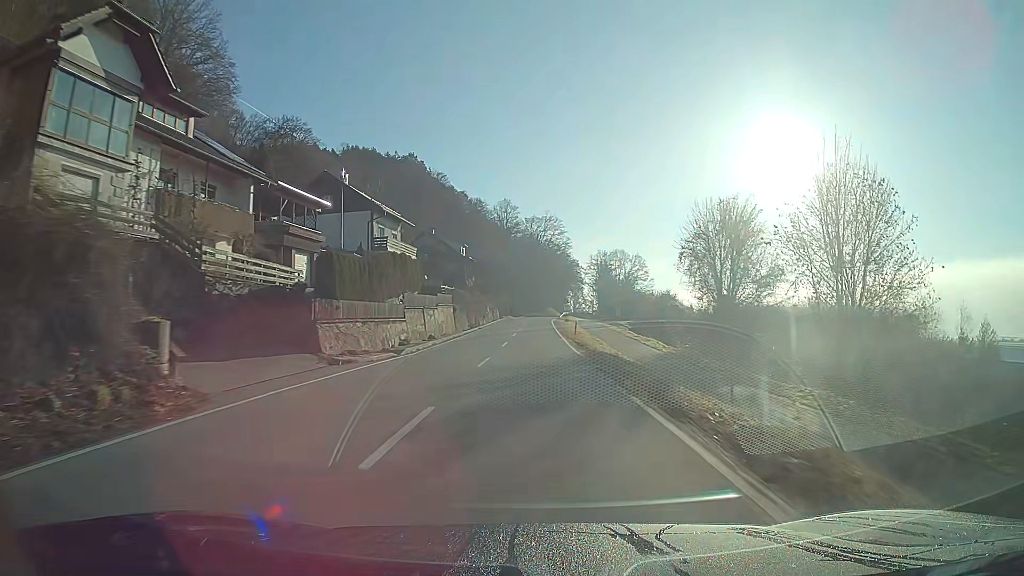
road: secondary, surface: asphalt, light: Day
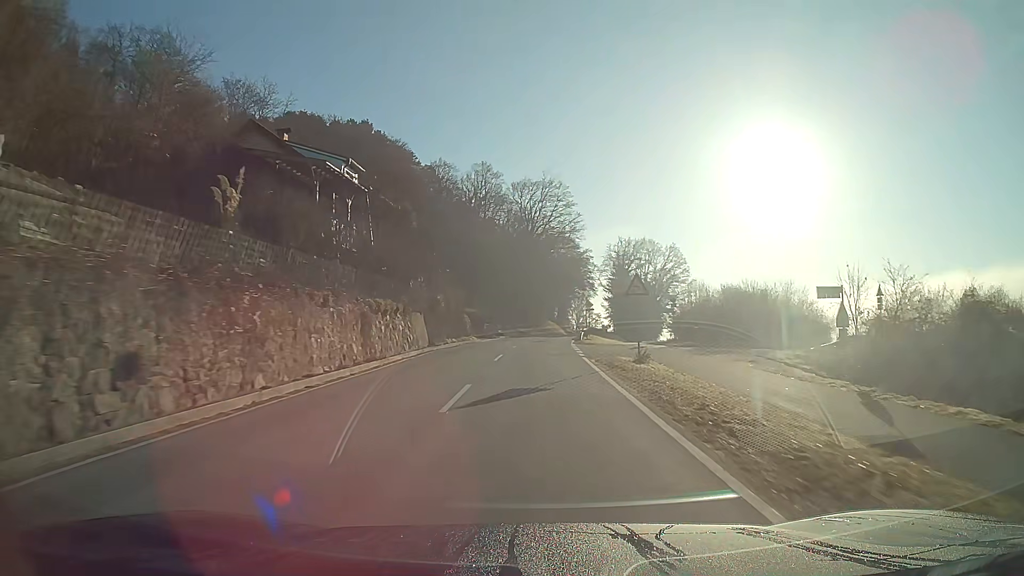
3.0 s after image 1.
(+0.3, +57.1) m; +1°
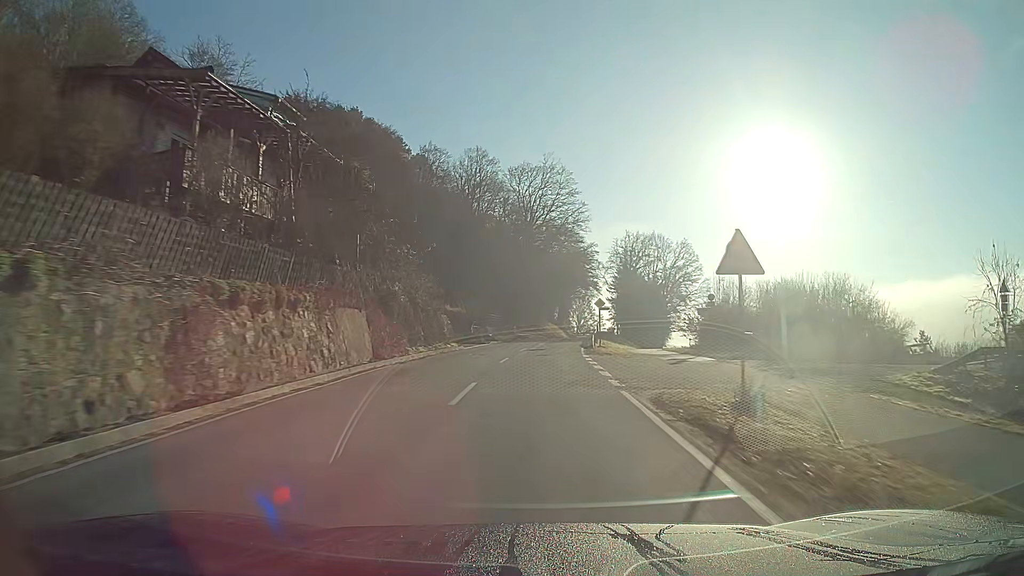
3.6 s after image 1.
(0.0, +11.1) m; 0°
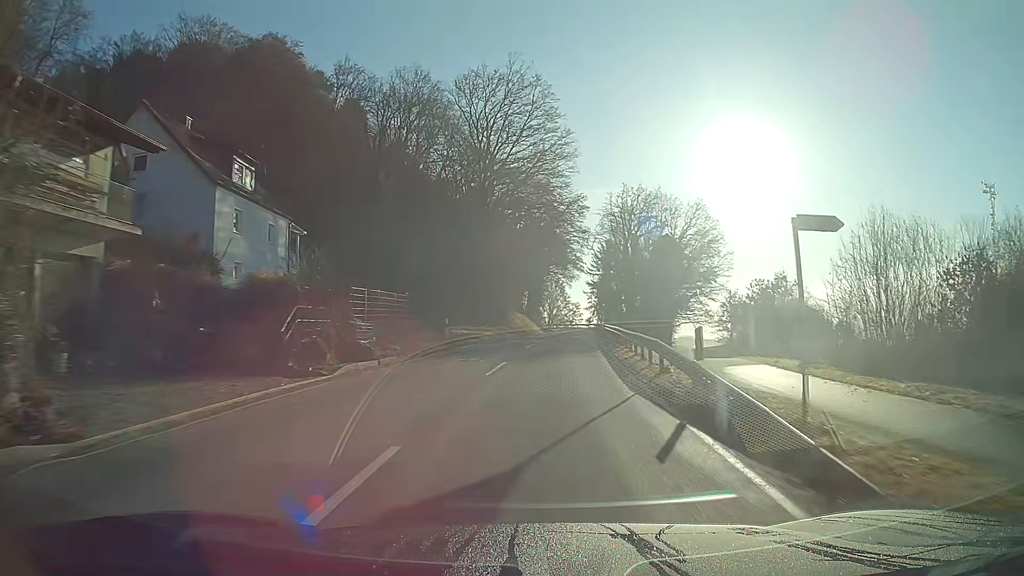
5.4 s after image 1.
(+0.8, +32.6) m; +4°
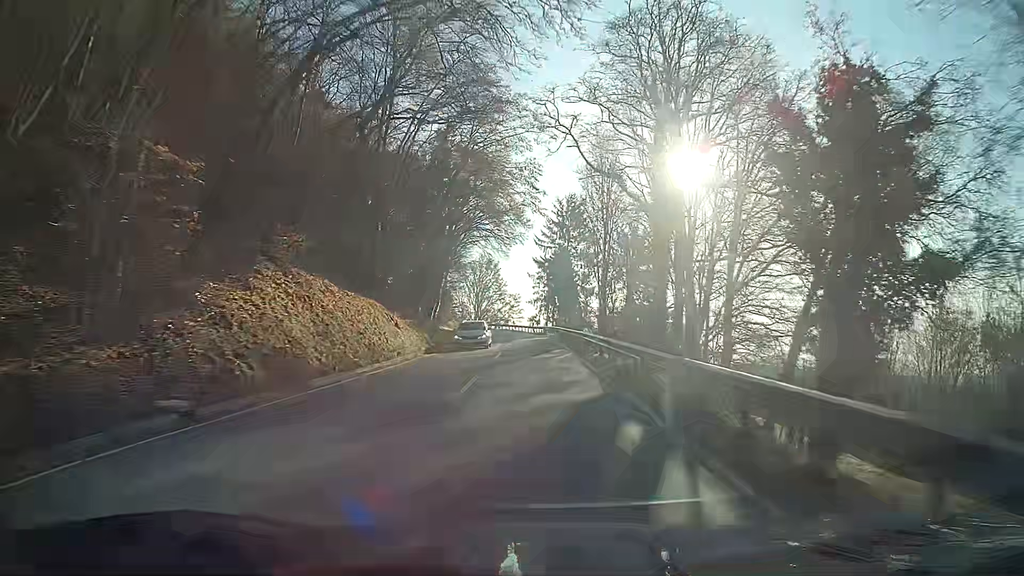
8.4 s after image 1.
(+2.4, +52.0) m; +5°
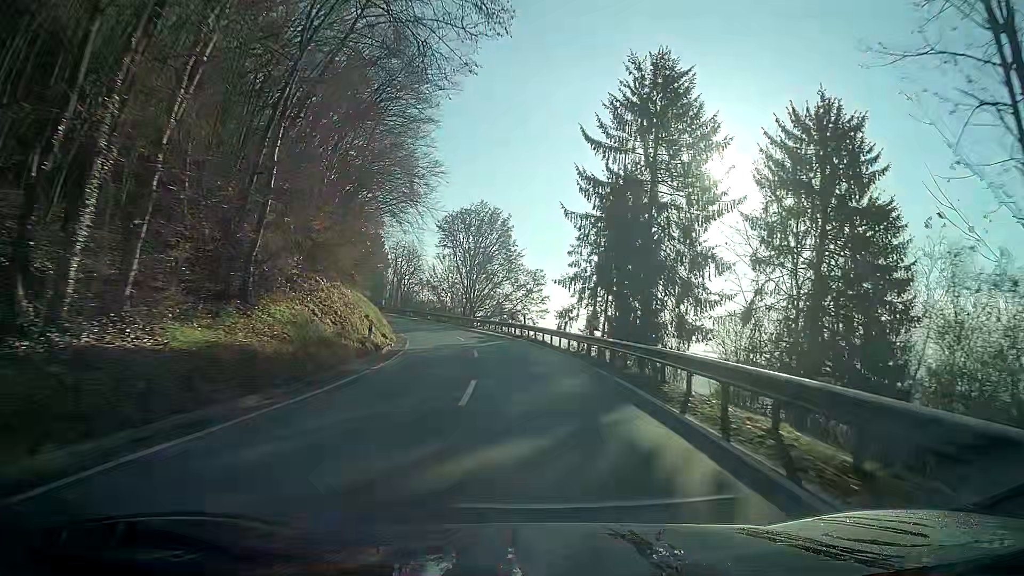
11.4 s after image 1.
(-1.2, +50.4) m; -3°
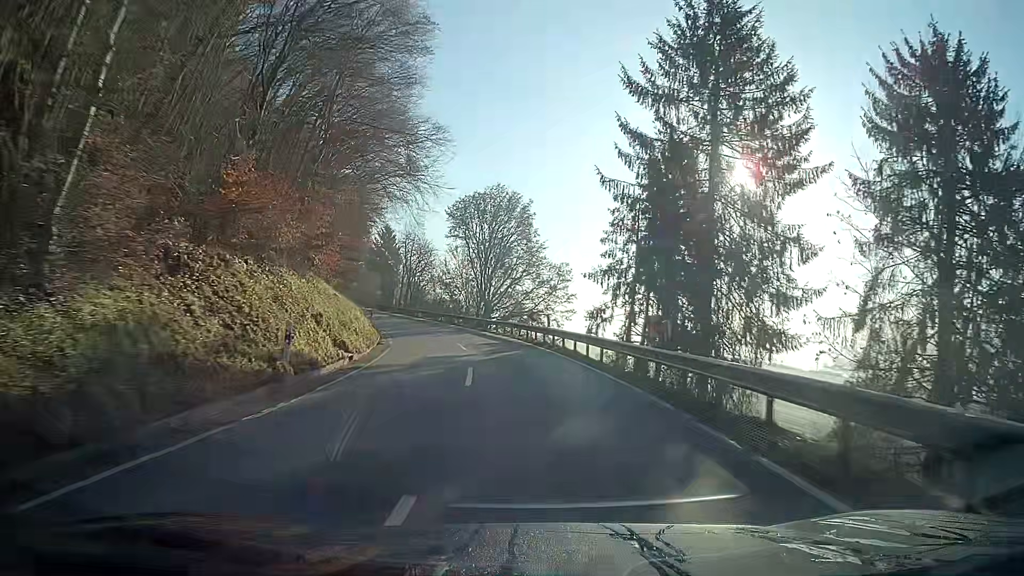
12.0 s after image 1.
(-0.2, +9.5) m; -2°
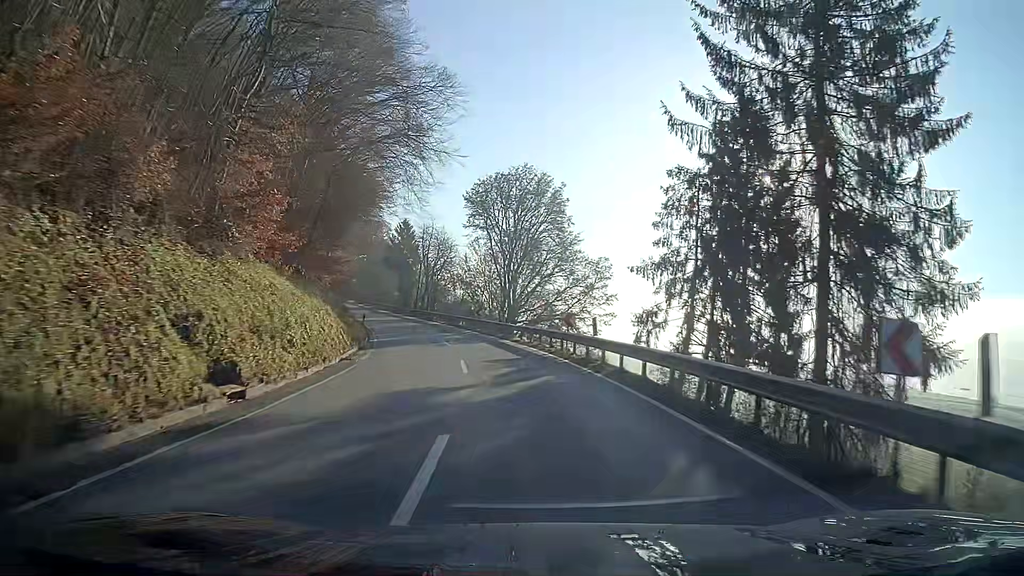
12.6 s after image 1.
(-0.2, +9.4) m; -3°
